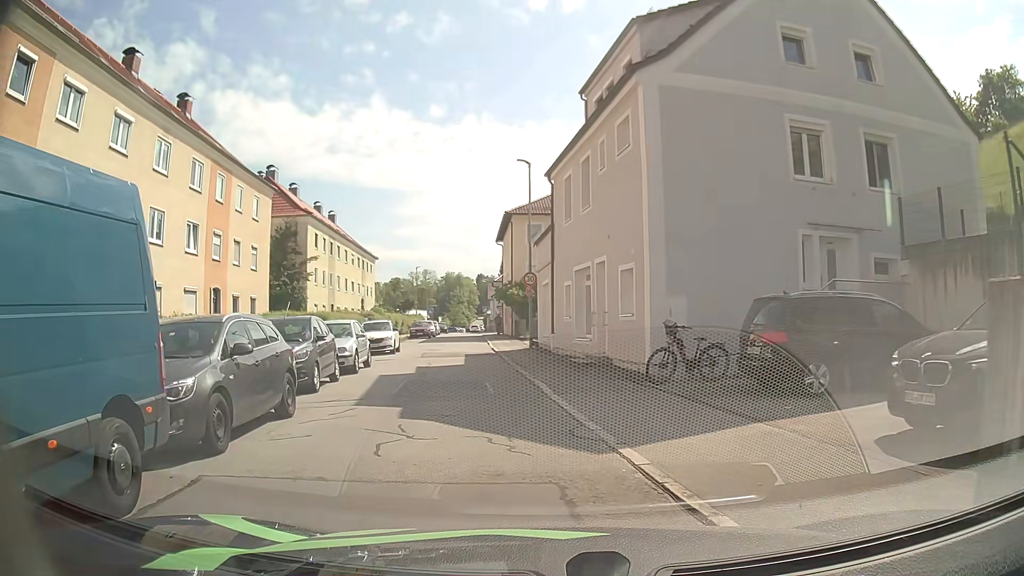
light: Day
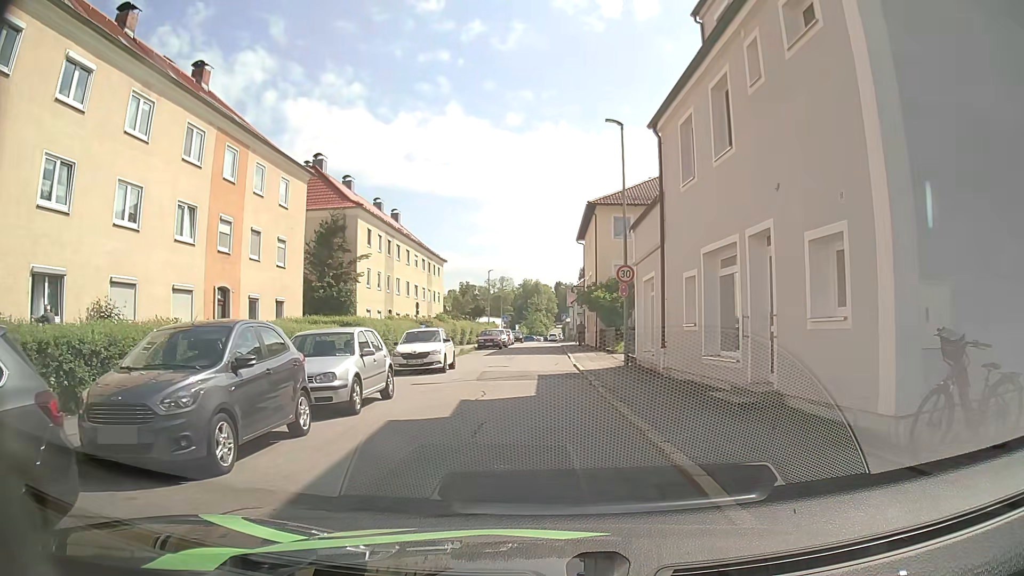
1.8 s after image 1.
(-0.7, +7.1) m; -8°
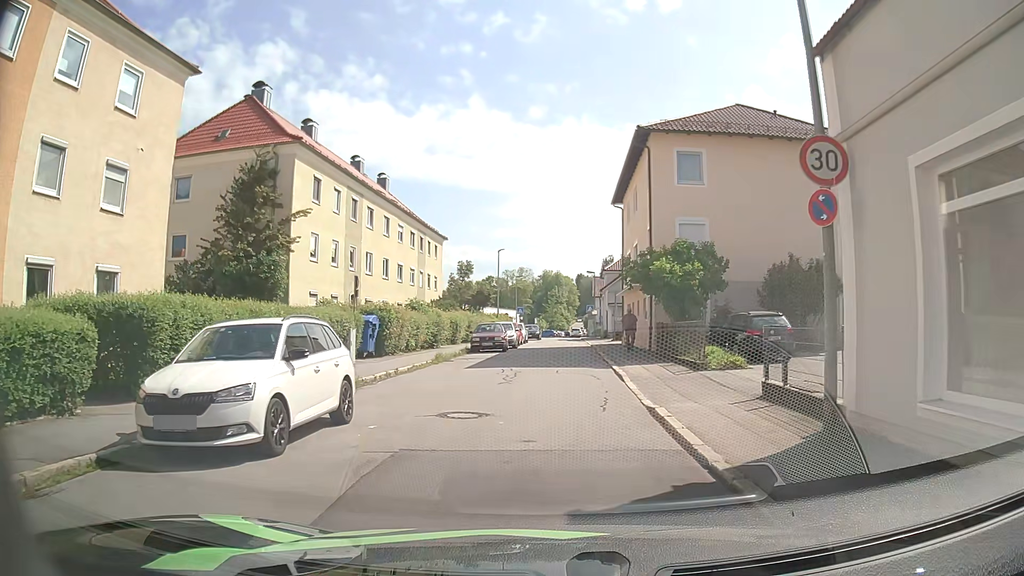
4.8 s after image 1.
(-0.3, +15.0) m; -3°
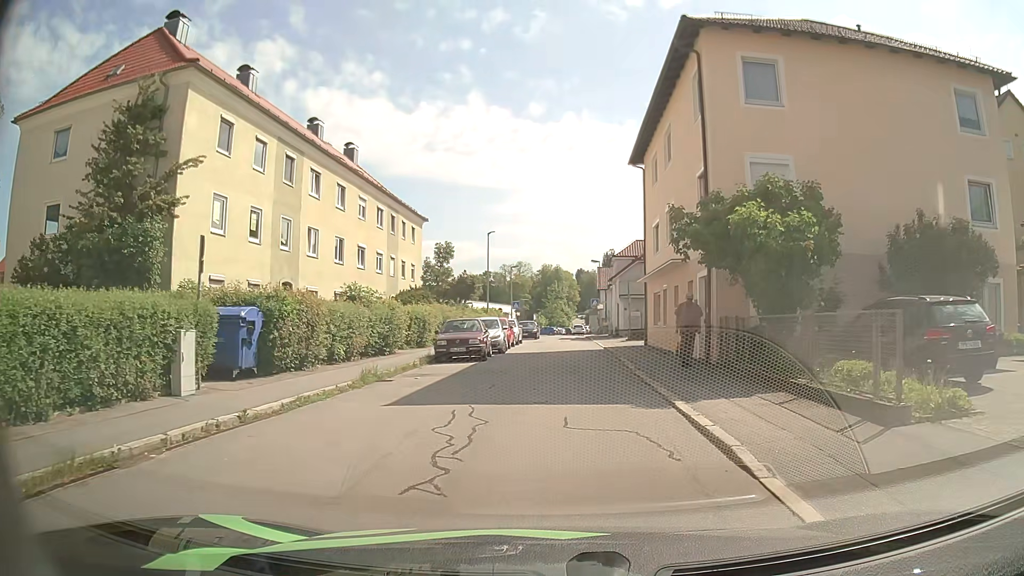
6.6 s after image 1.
(+0.2, +9.9) m; +1°
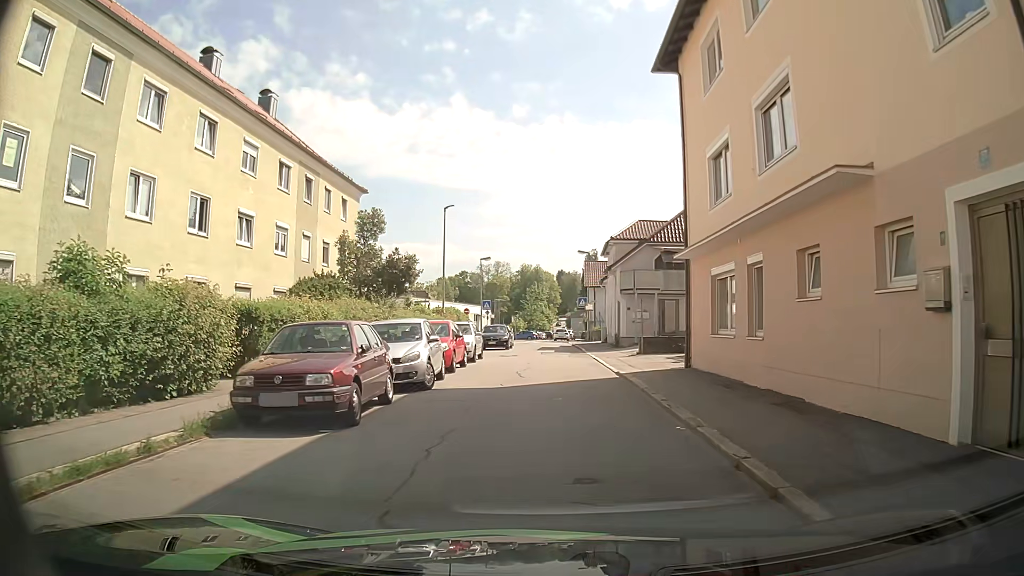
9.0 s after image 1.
(+0.3, +13.2) m; +1°
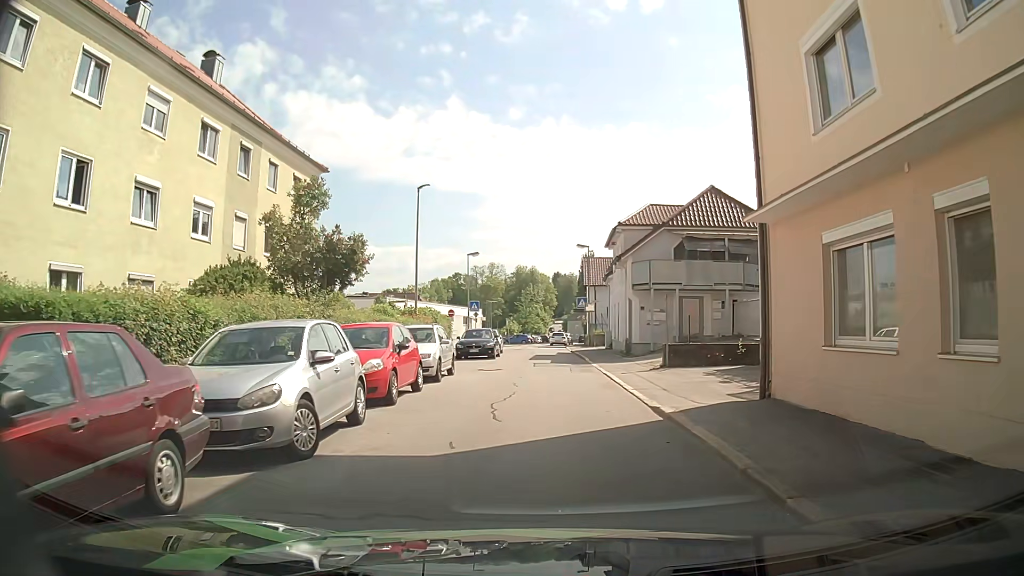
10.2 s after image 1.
(+0.1, +6.9) m; +1°
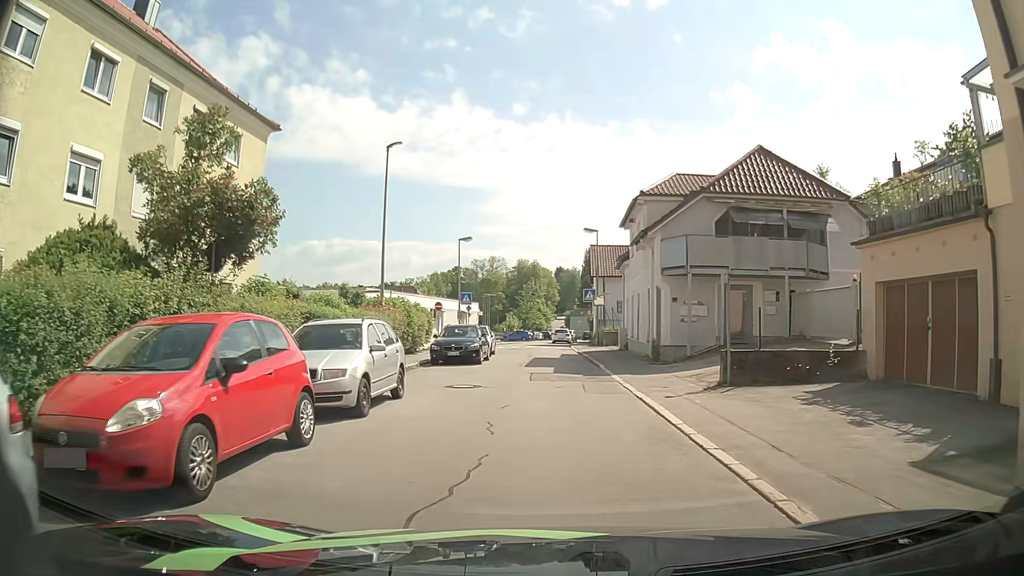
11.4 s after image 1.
(0.0, +7.1) m; 0°
